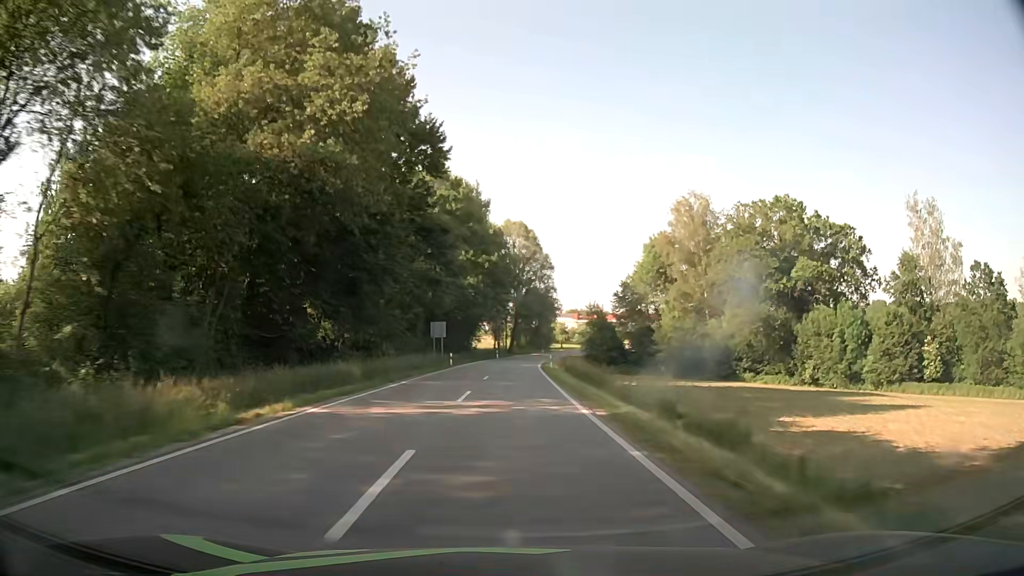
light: Day
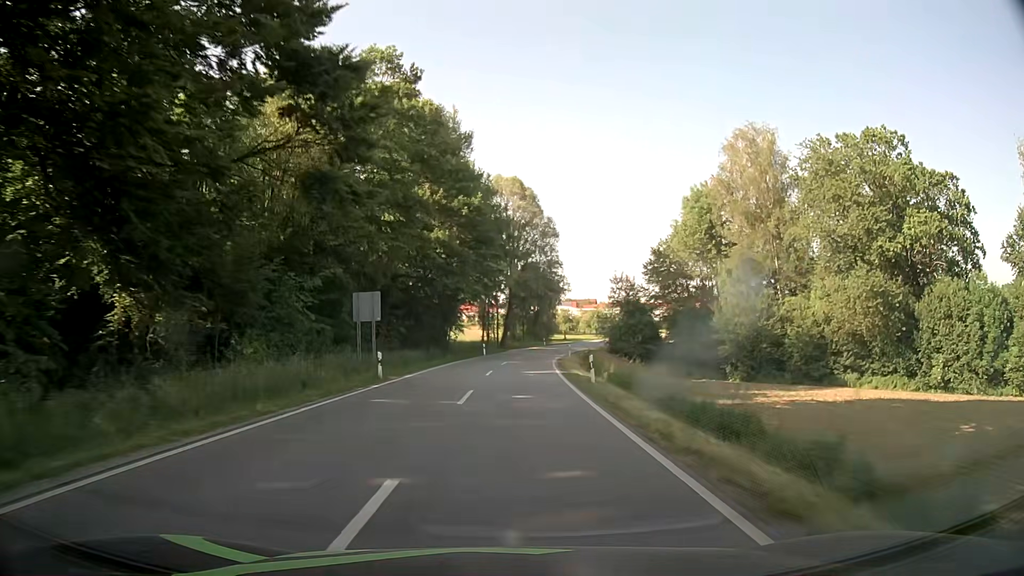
(0.0, +26.3) m; +1°
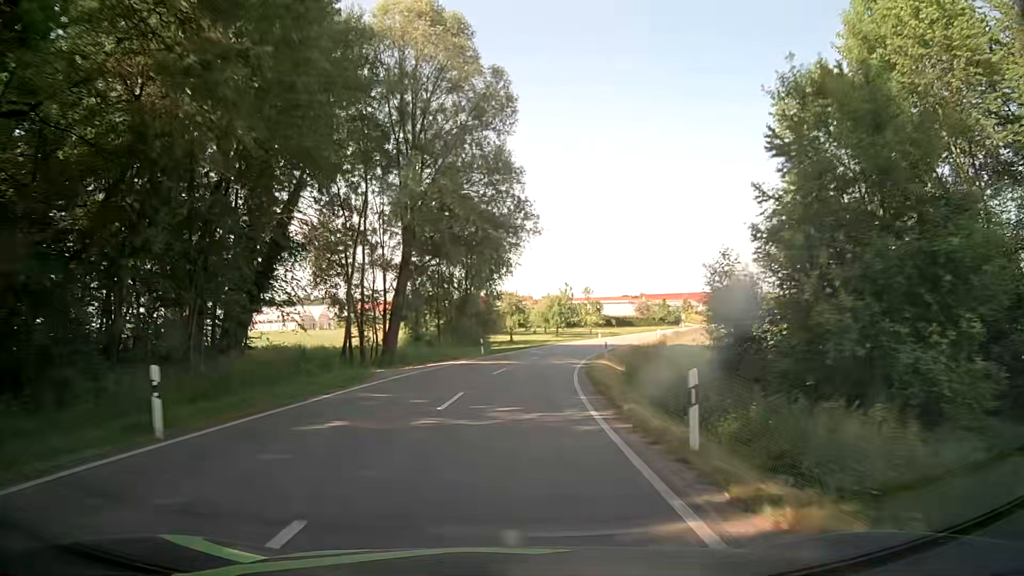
(+1.8, +49.2) m; +6°
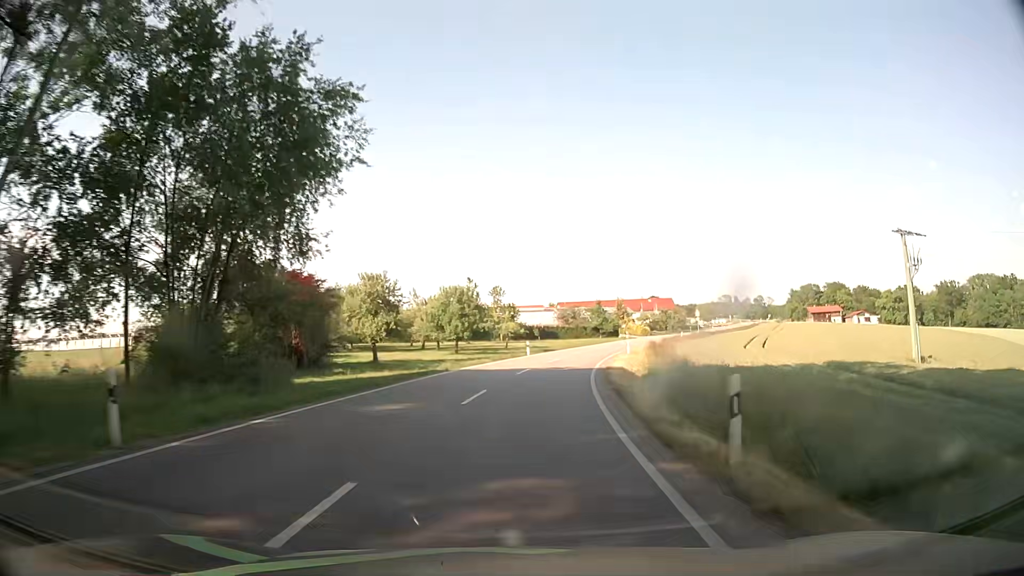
(+2.2, +34.1) m; +8°
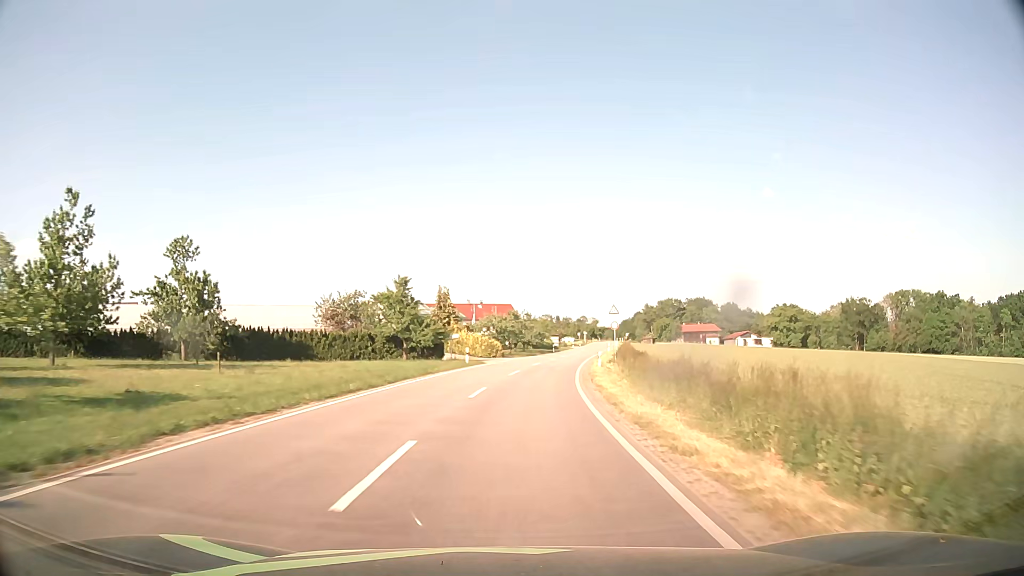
(+7.8, +56.0) m; +16°
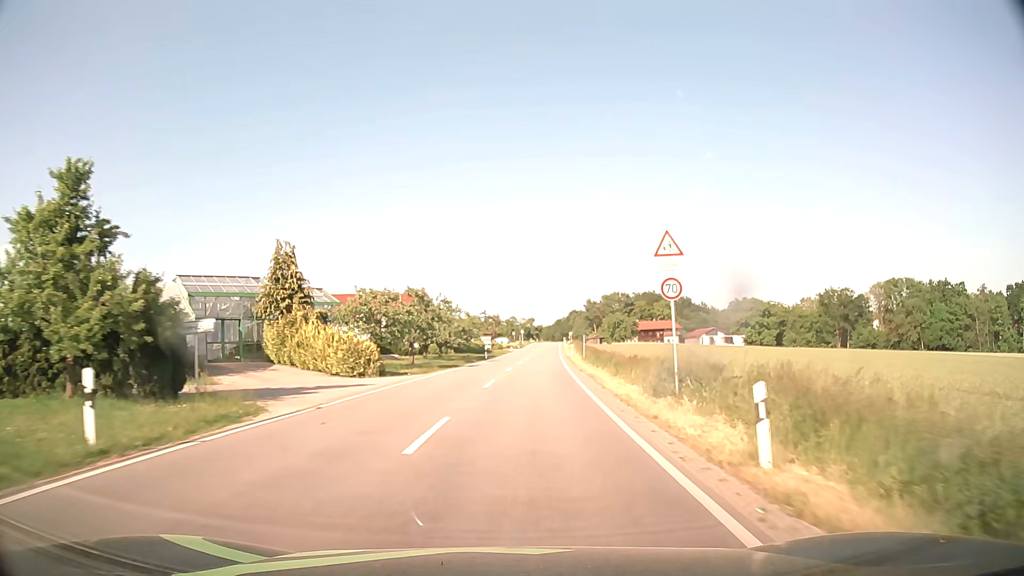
(+2.0, +33.0) m; +6°
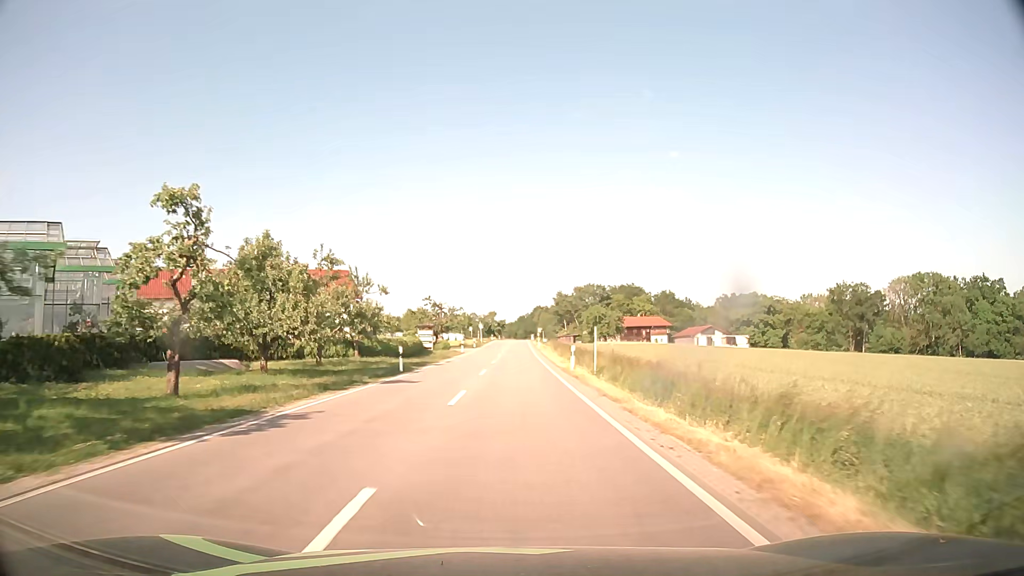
(+1.1, +29.7) m; +3°
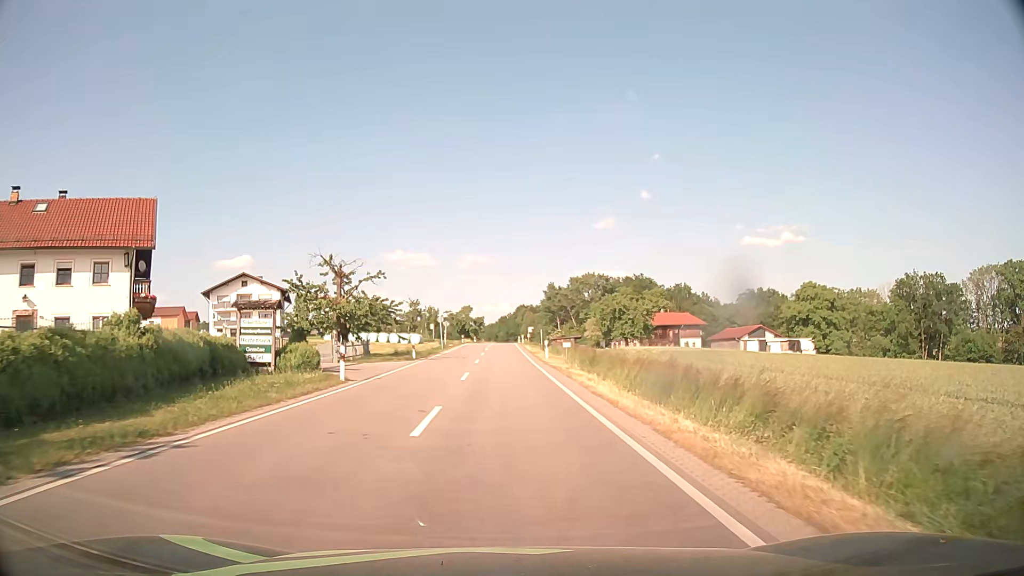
(+0.4, +40.3) m; +2°
